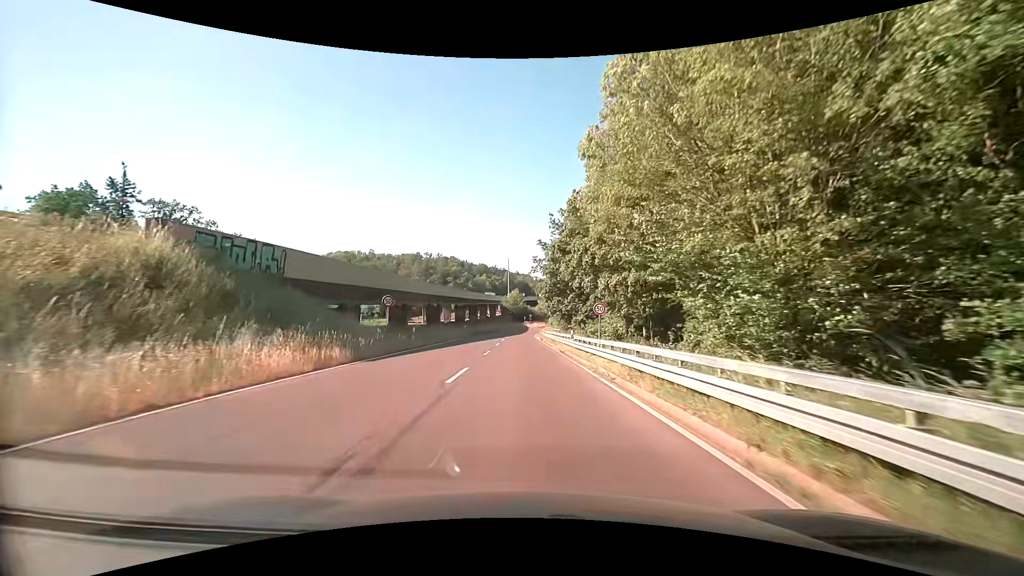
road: trunk_link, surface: asphalt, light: Day
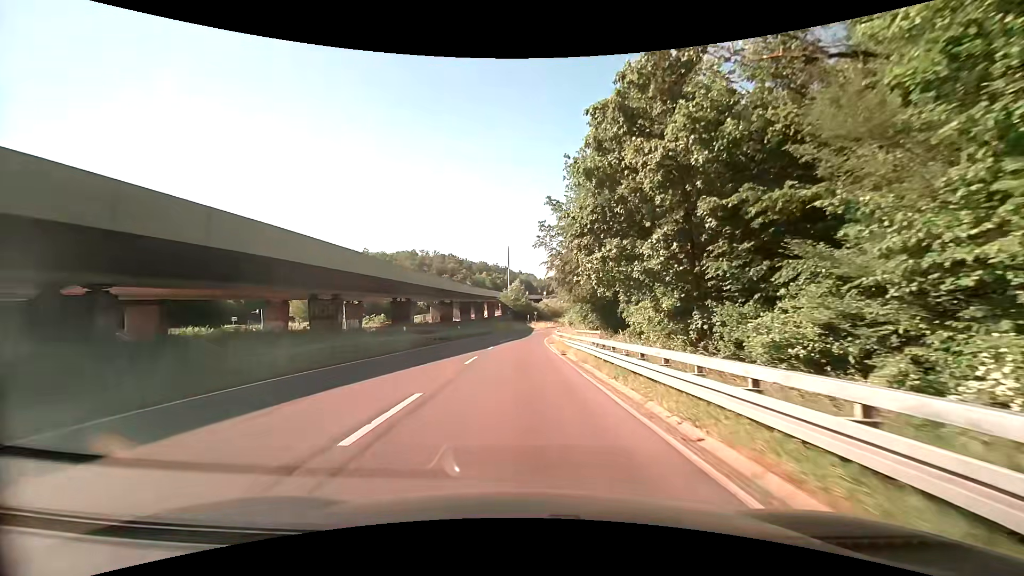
(+0.1, +29.9) m; 0°
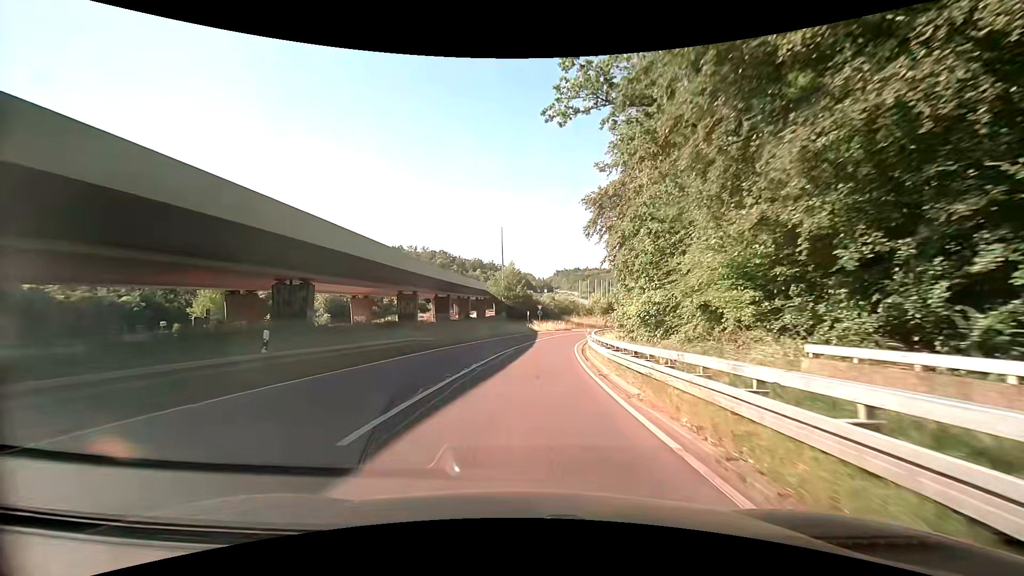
(0.0, +36.2) m; 0°
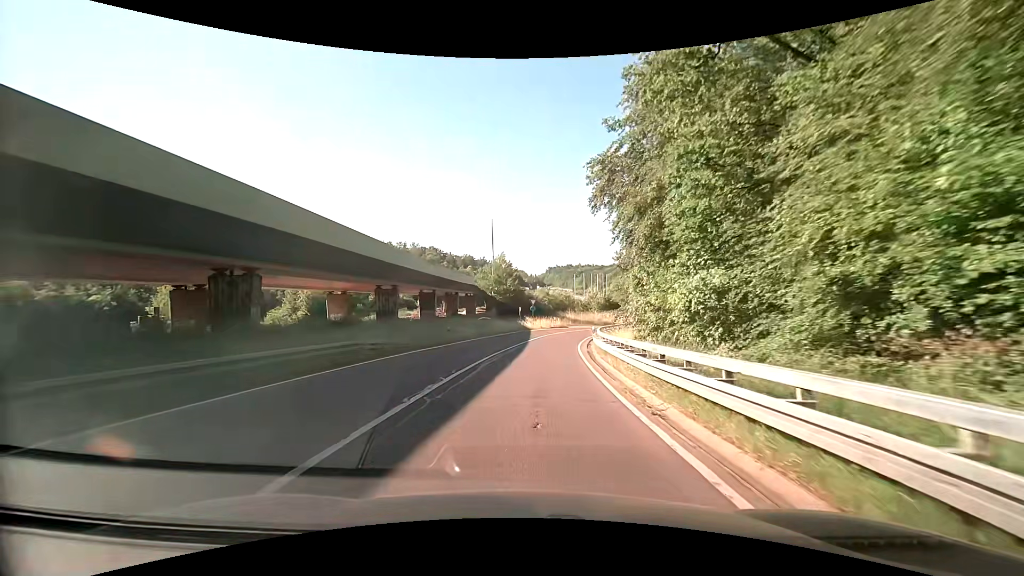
(+0.1, +7.1) m; +1°
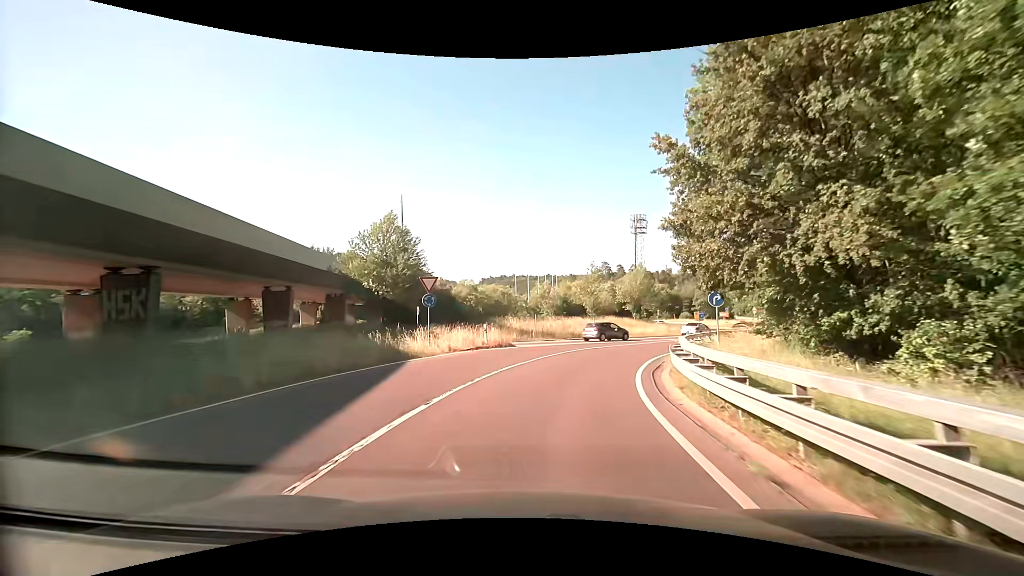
(+1.8, +34.1) m; +8°
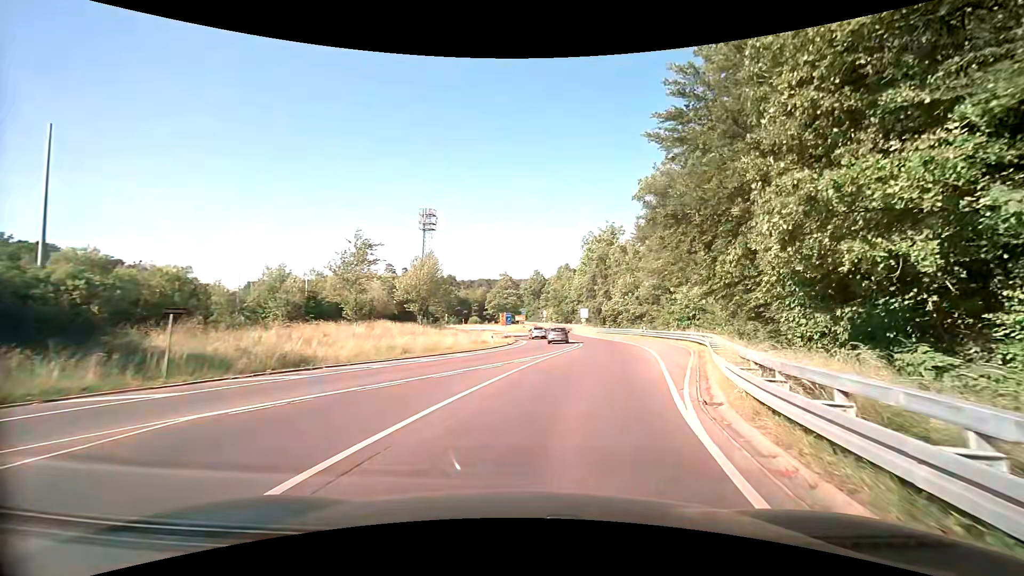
(+3.4, +22.7) m; +22°
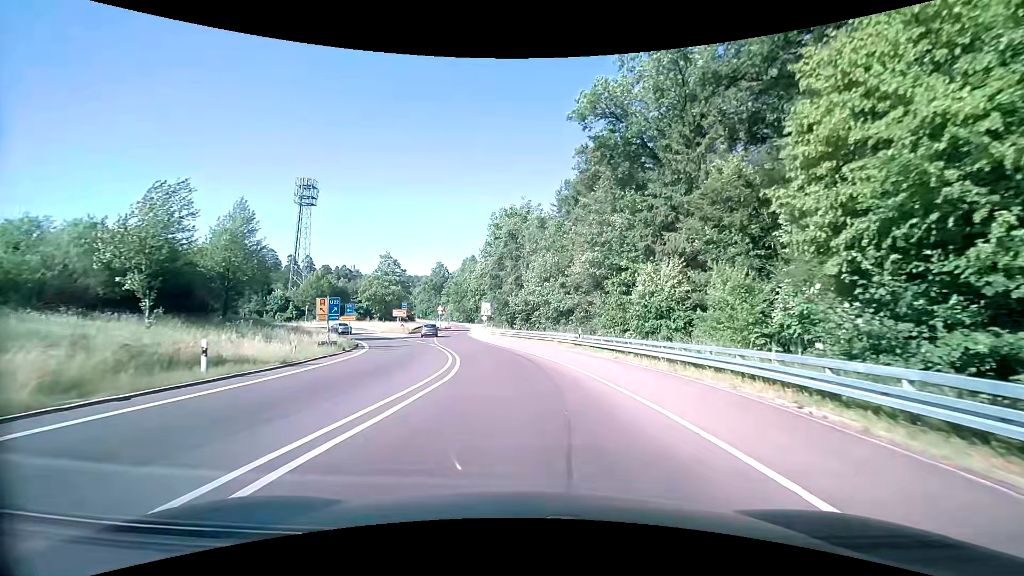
(+4.1, +23.9) m; +12°
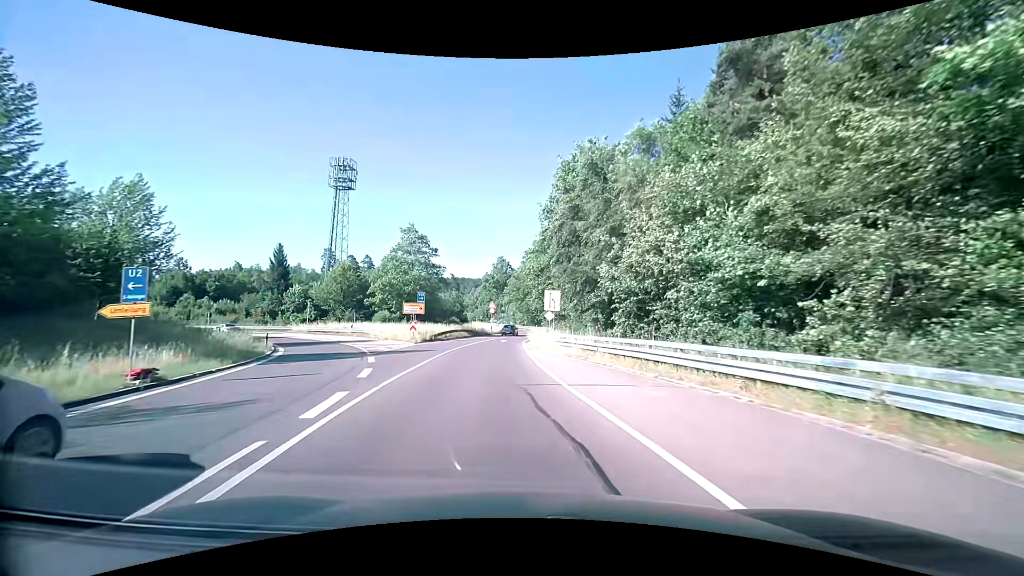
(-1.2, +27.0) m; -7°
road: secondary
(0, +10) (-1, +20) (-2, +30) (-2, +40) (-2, +50) (-1, +60) (-1, +70) (-1, +80) (-1, +90) (-2, +100) m
